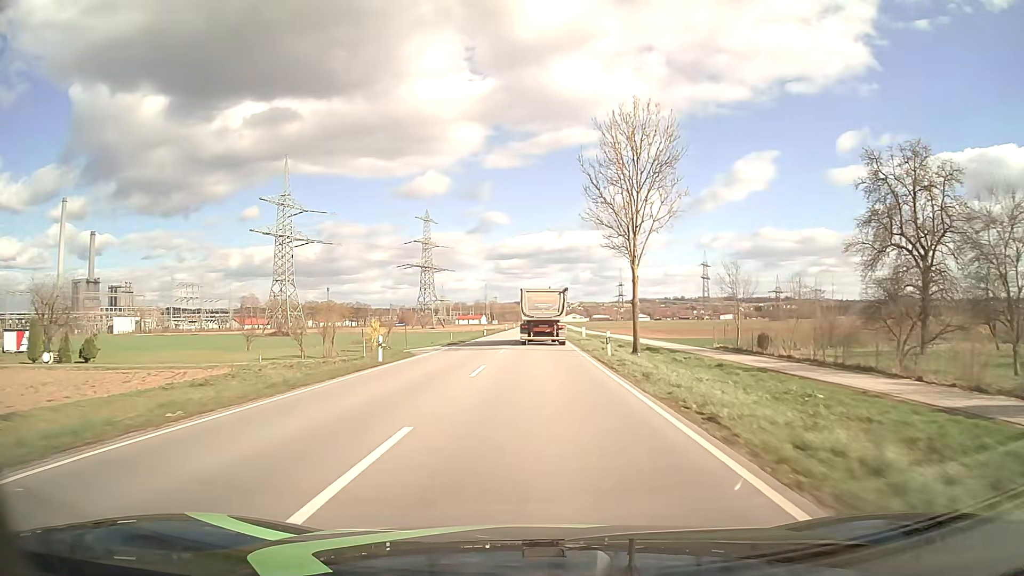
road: primary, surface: asphalt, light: Day
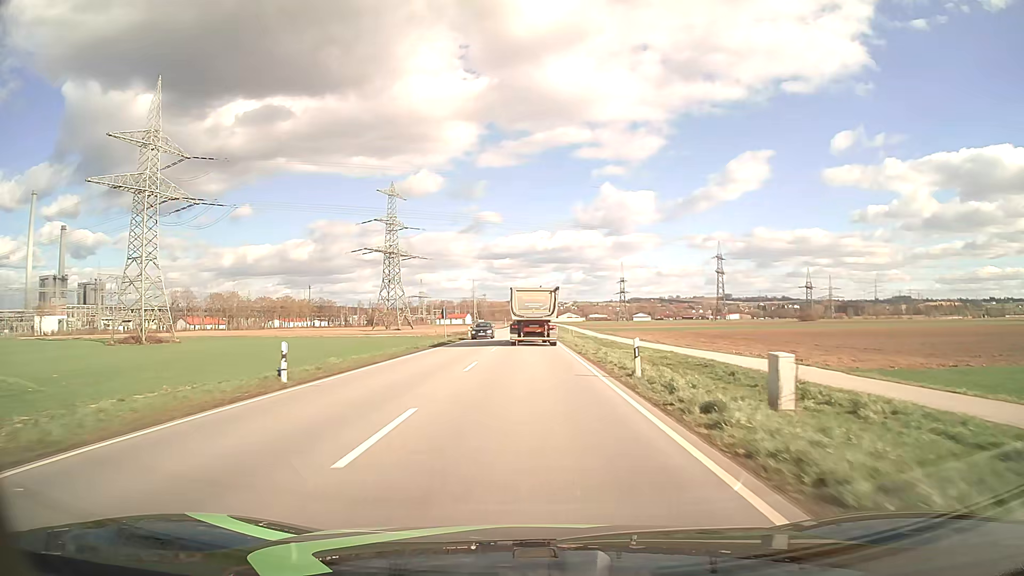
(+0.7, +58.6) m; +1°
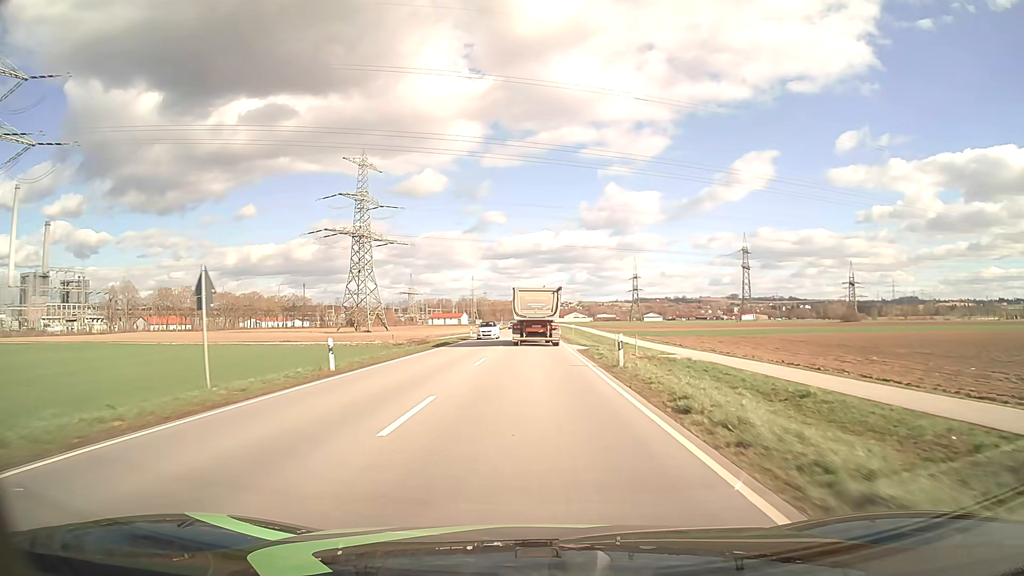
(-0.2, +46.5) m; 0°
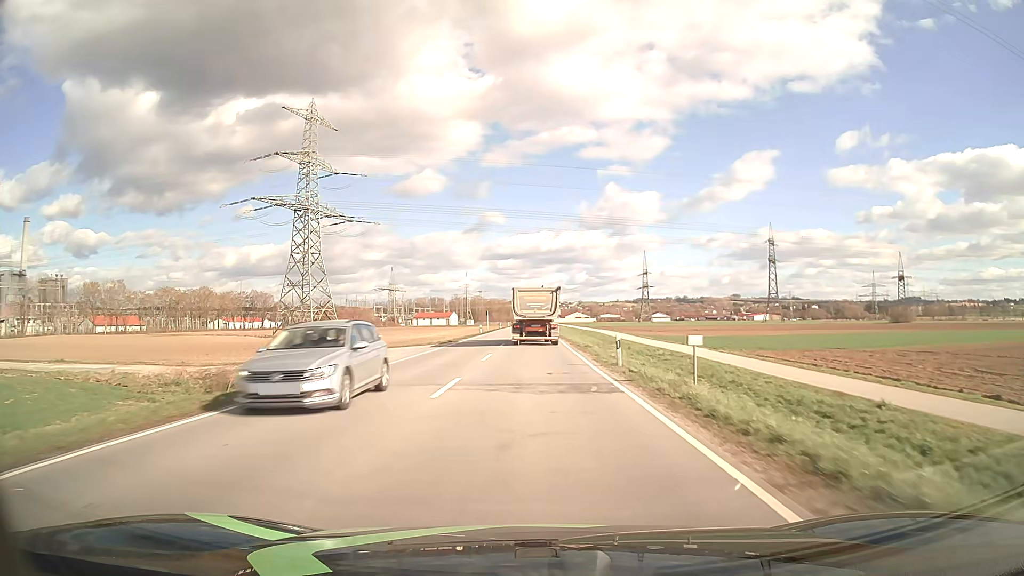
(0.0, +46.4) m; 0°
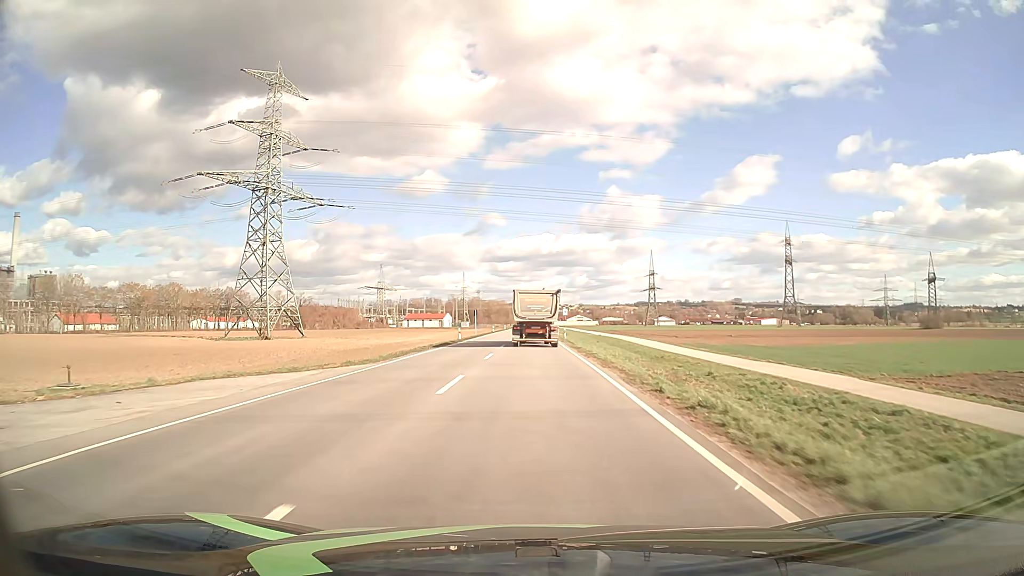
(0.0, +23.2) m; 0°
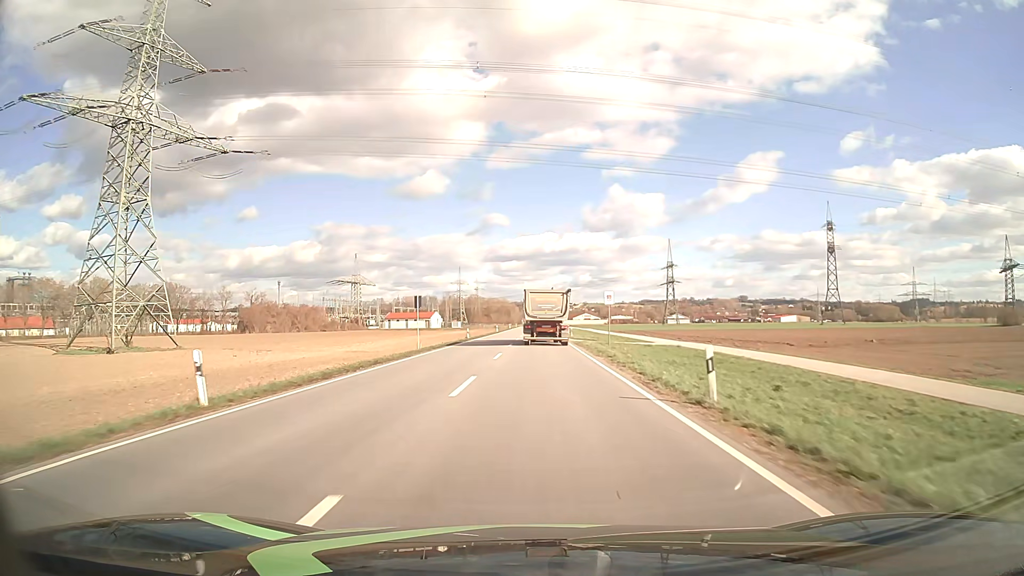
(-0.2, +46.7) m; 0°
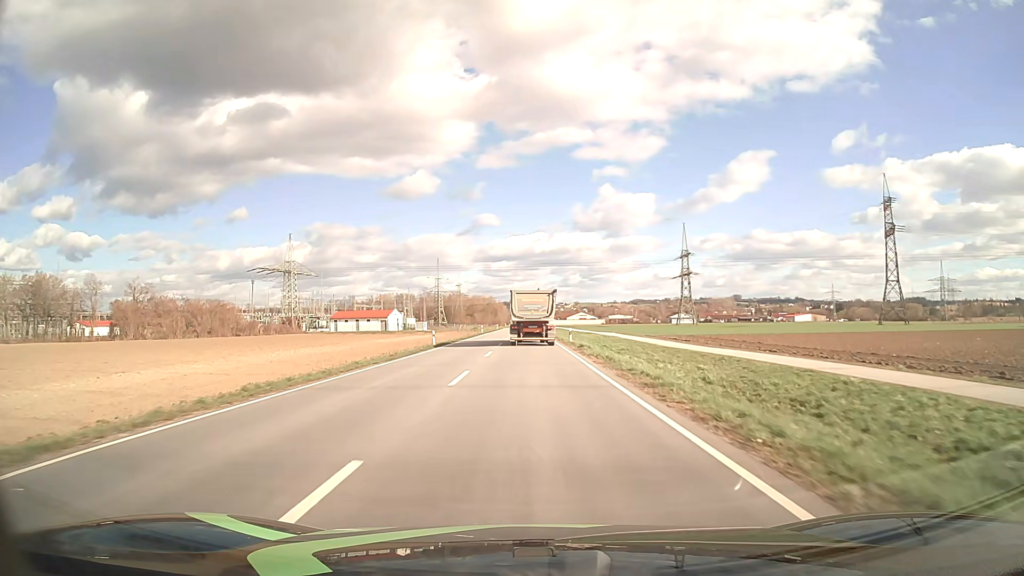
(+0.3, +59.2) m; +1°
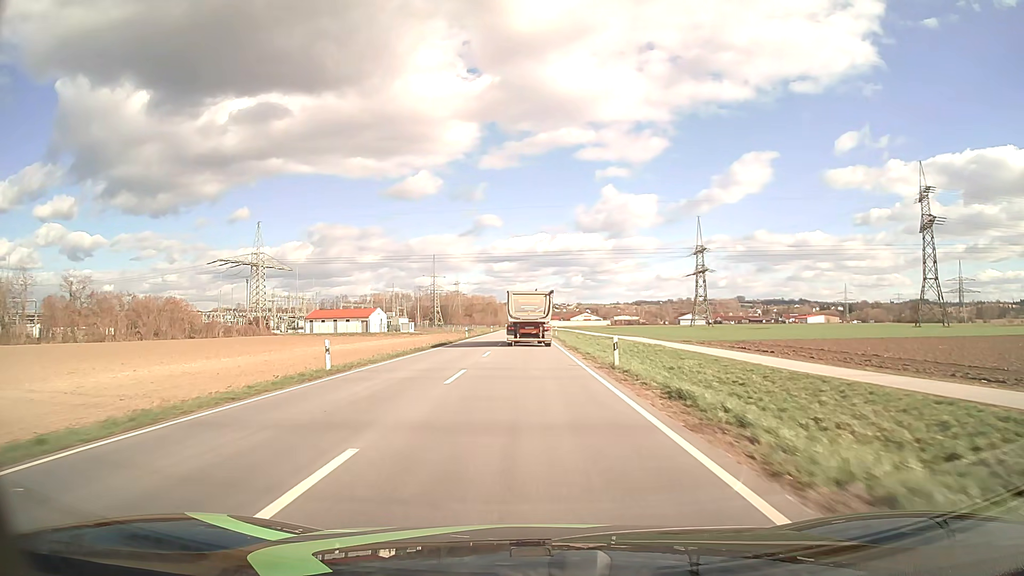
(-0.1, +24.0) m; 0°
(0, +10) (0, +20) (0, +30) (0, +40) (0, +50) (0, +60) (0, +70) (-1, +80) (-1, +90) (-1, +100) m
